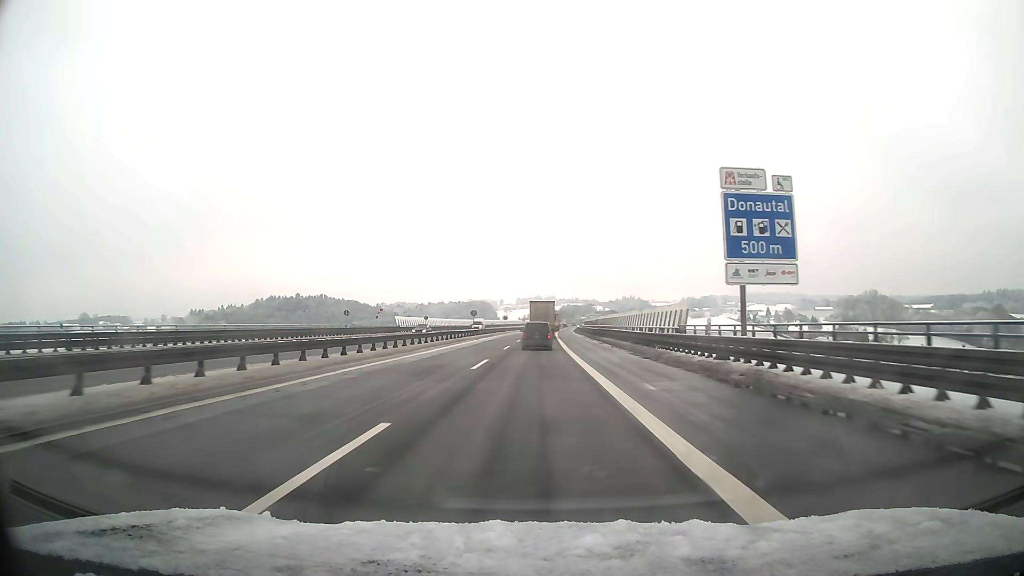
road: motorway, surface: asphalt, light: Day
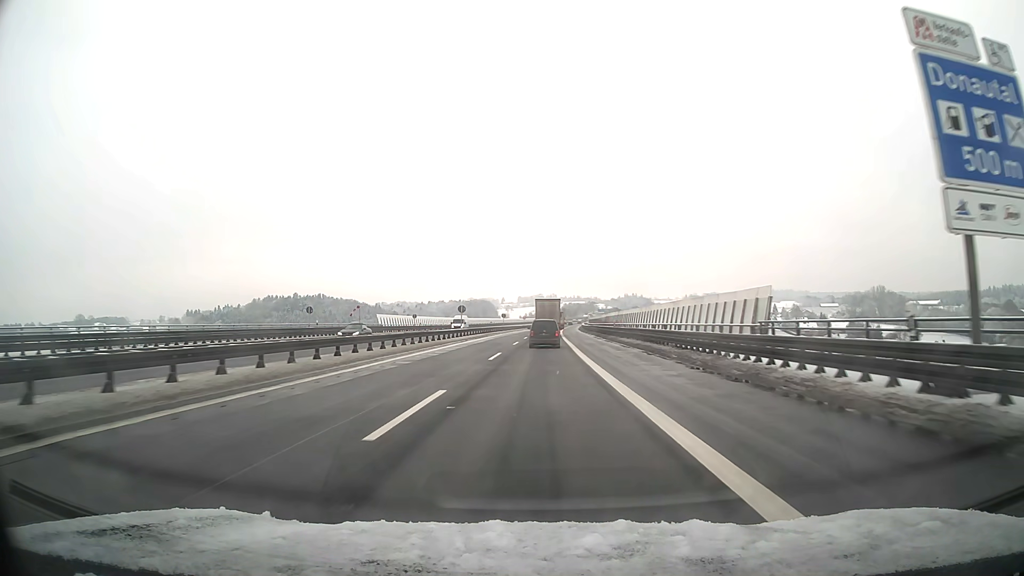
(0.0, +13.6) m; 0°
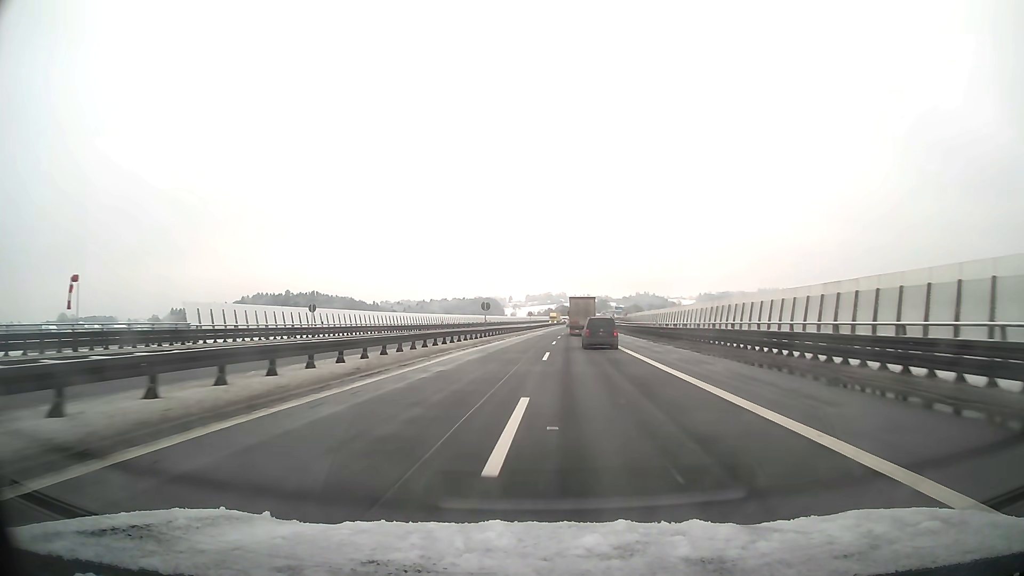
(-0.4, +56.1) m; 0°
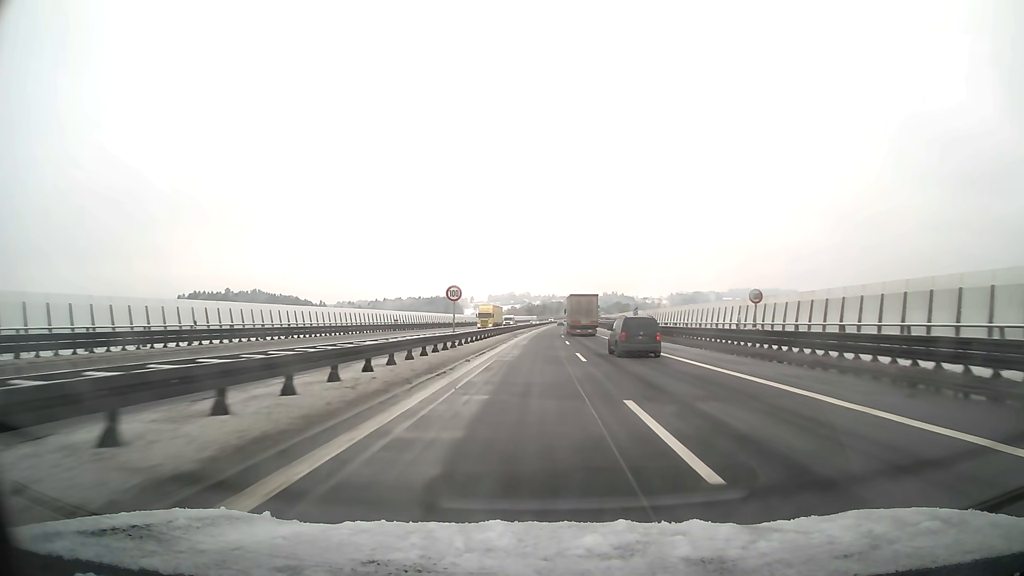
(+1.6, +72.8) m; +3°
(0, +10) (0, +20) (0, +30) (0, +40) (+1, +50) (+1, +60) (+1, +70) (+1, +80) (+2, +90) (+2, +100) m
